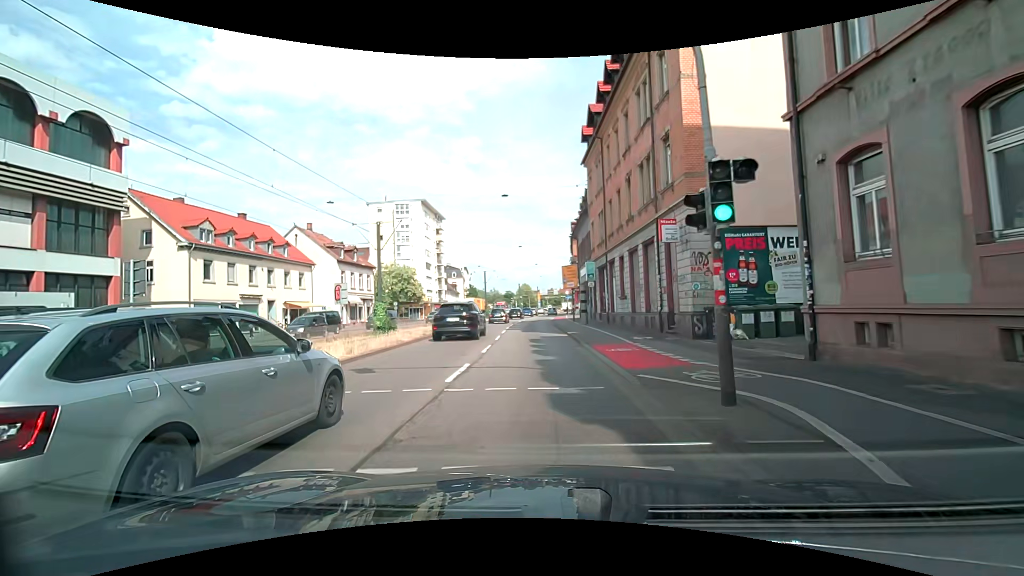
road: primary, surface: asphalt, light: Day
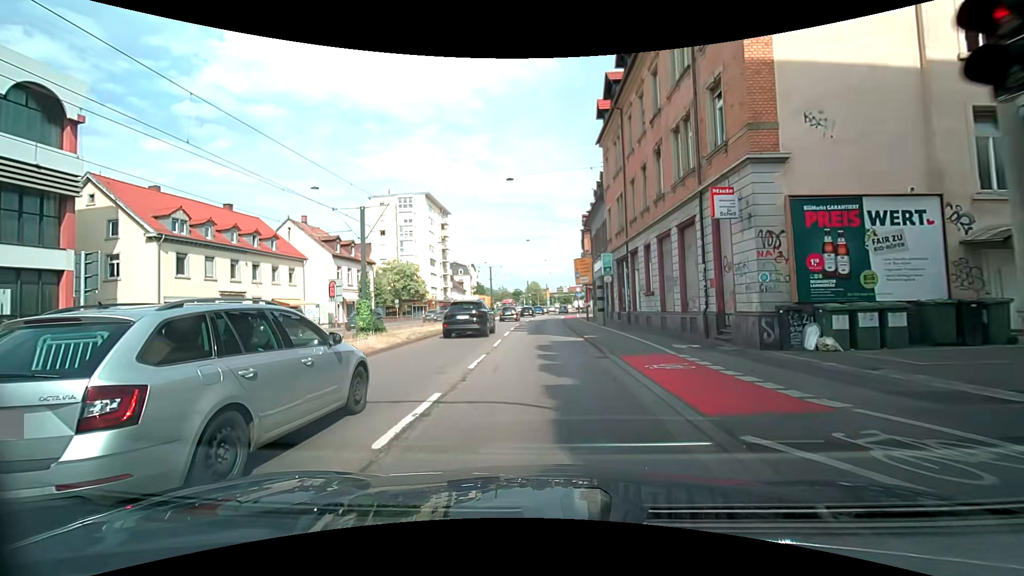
(0.0, +4.3) m; -1°
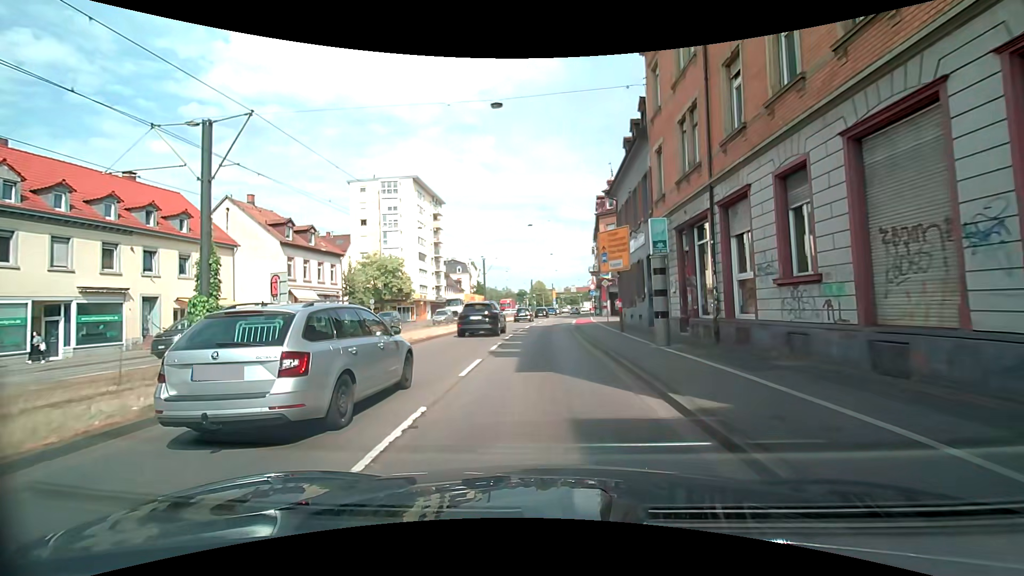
(-0.1, +12.9) m; -1°
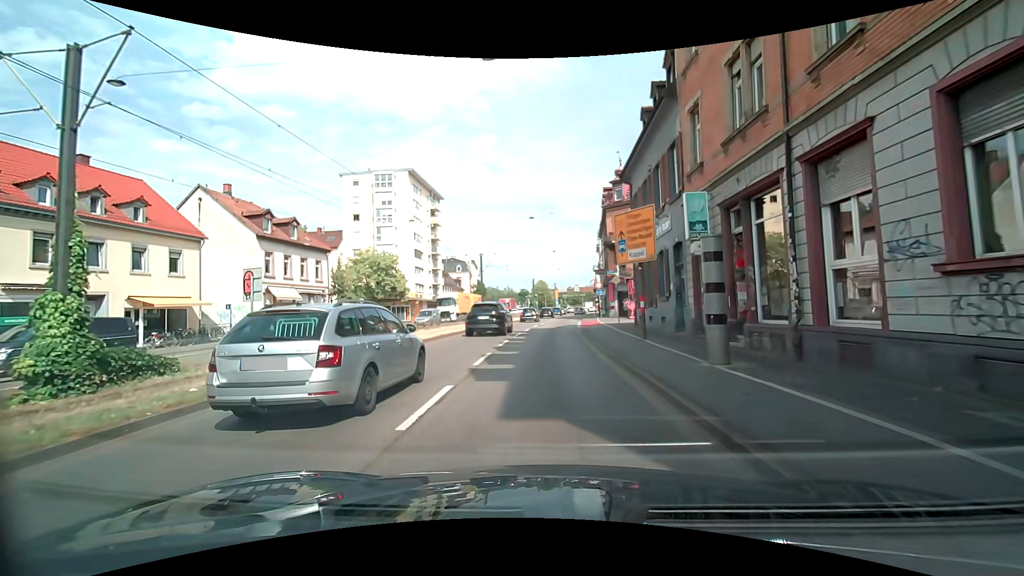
(0.0, +4.3) m; +1°
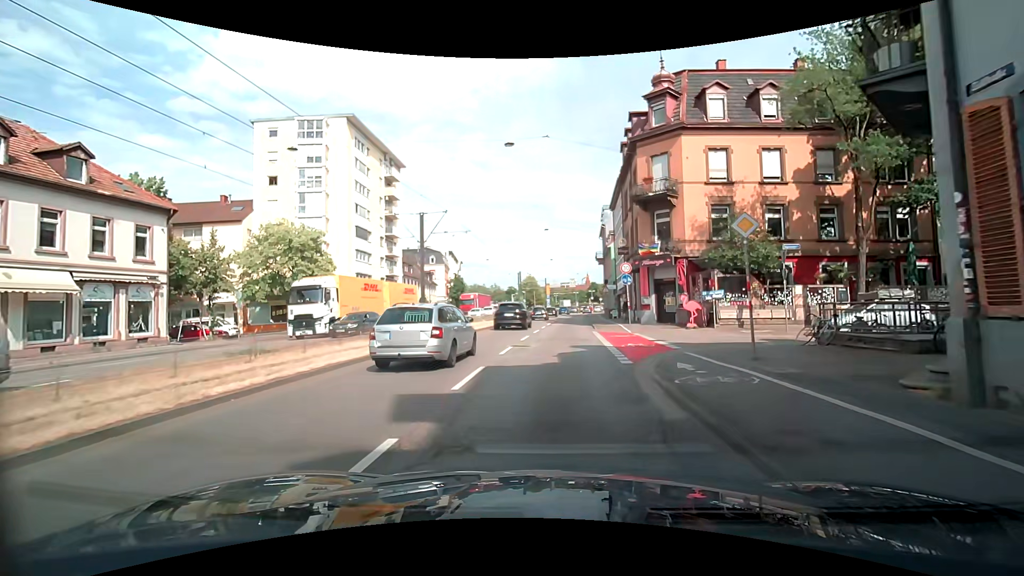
(-0.4, +21.5) m; 0°
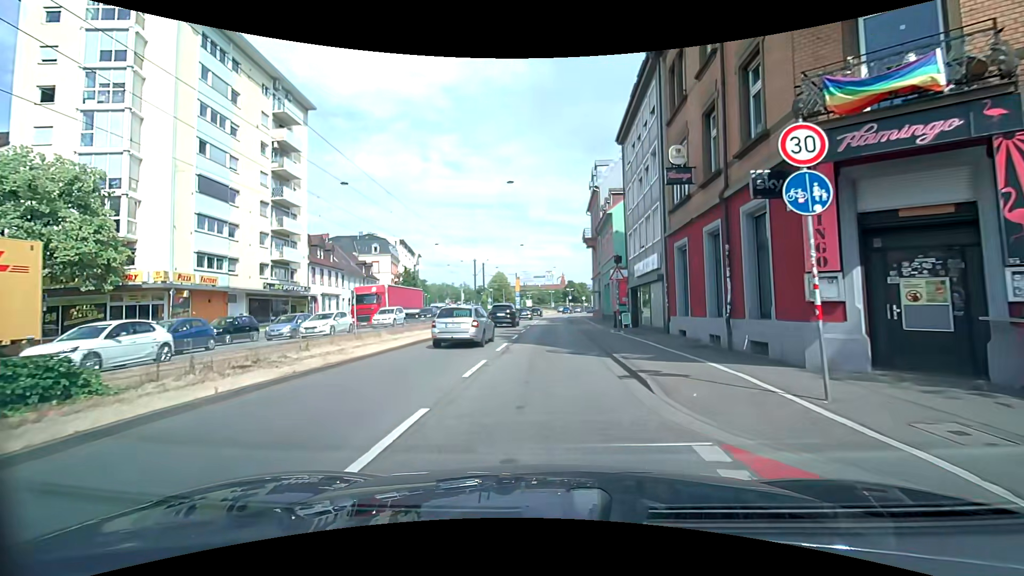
(+0.7, +22.4) m; +3°
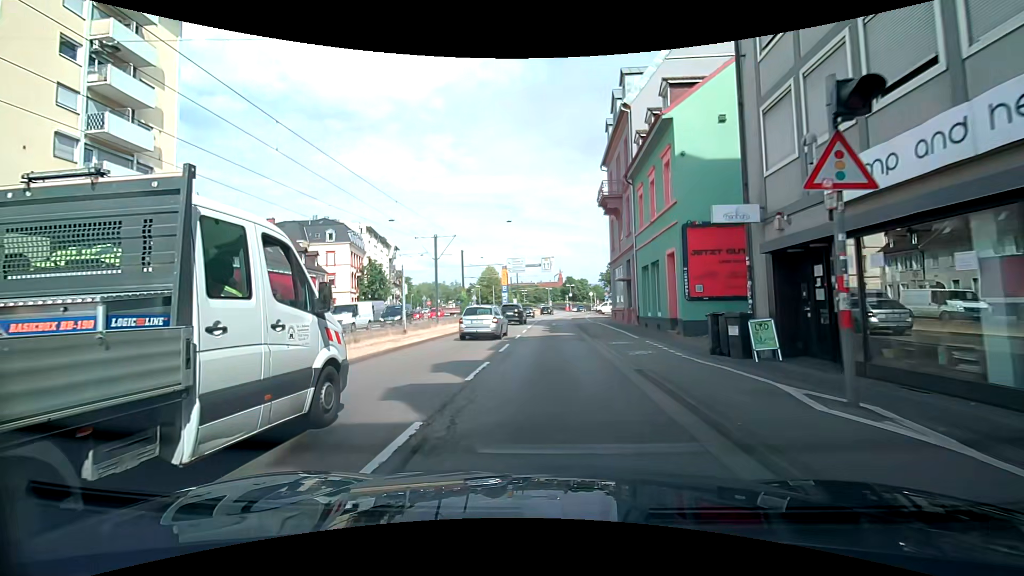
(0.0, +18.6) m; +1°
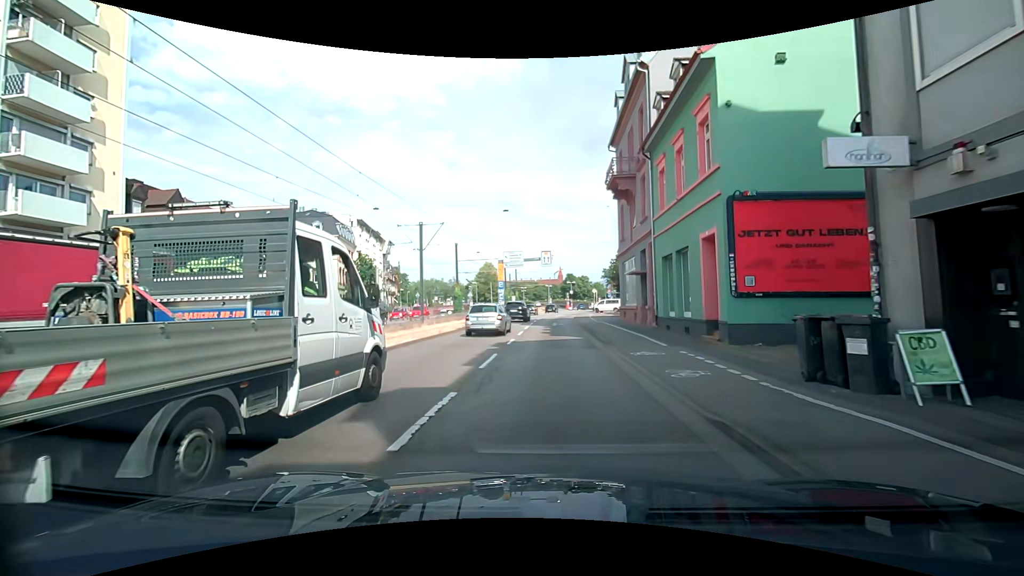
(0.0, +4.5) m; 0°
(0, +10) (0, +20) (0, +30) (+1, +40) (+1, +50) (+2, +60) (+4, +70) (+6, +80) (+8, +89) (+10, +99) m
